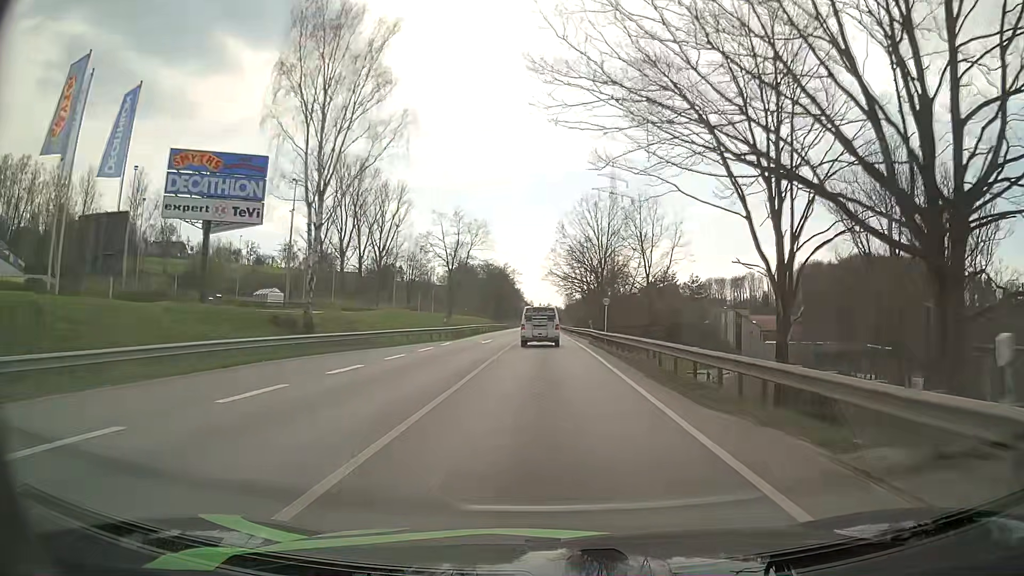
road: primary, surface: asphalt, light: Day
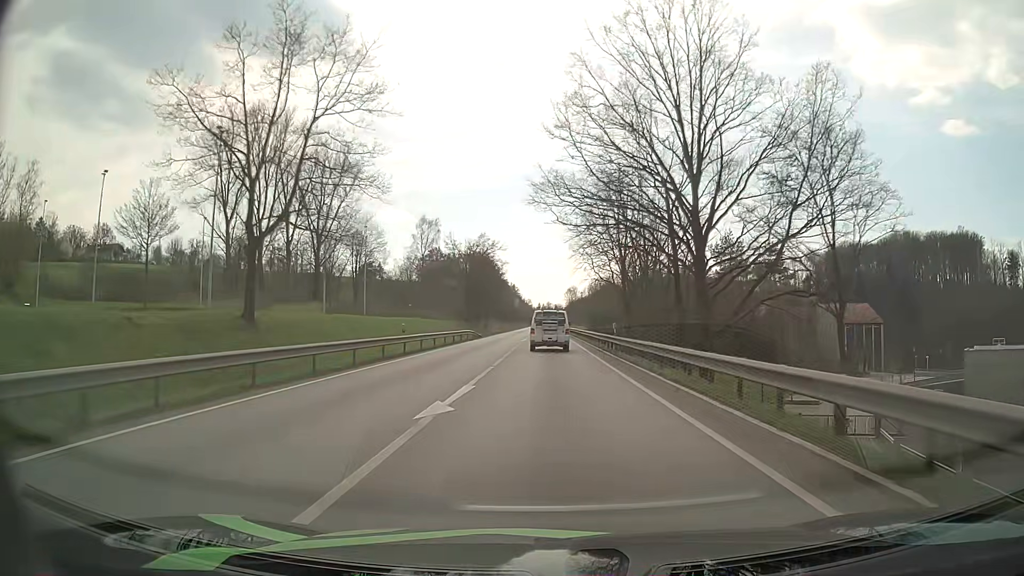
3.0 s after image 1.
(-0.2, +53.0) m; 0°
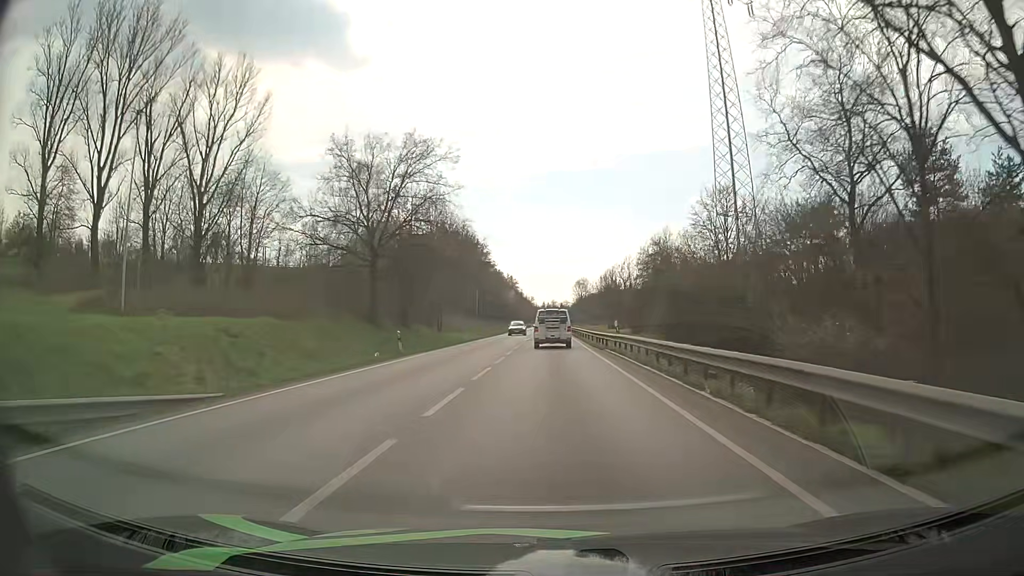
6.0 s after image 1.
(-0.2, +54.2) m; 0°
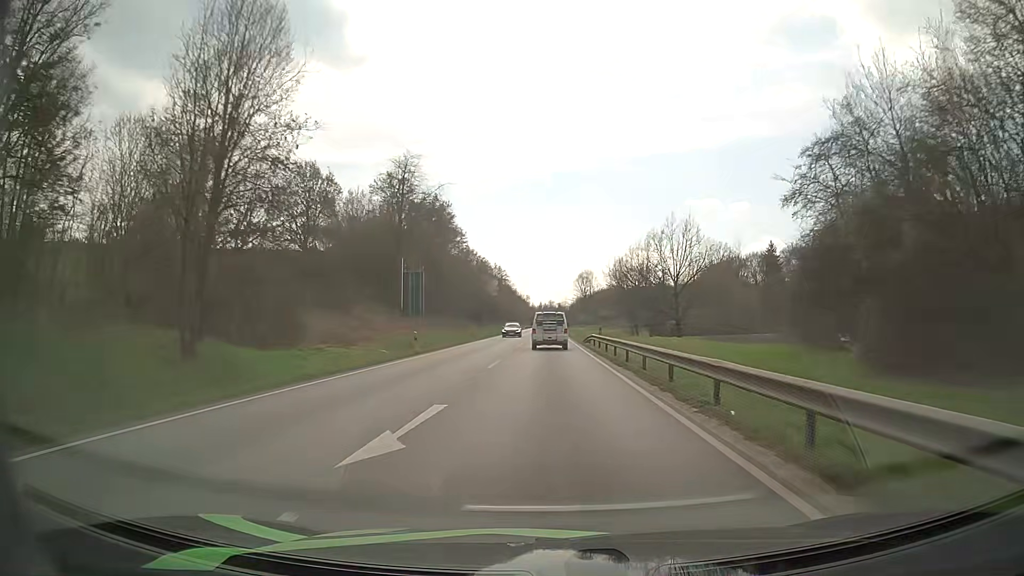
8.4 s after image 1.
(0.0, +45.2) m; 0°
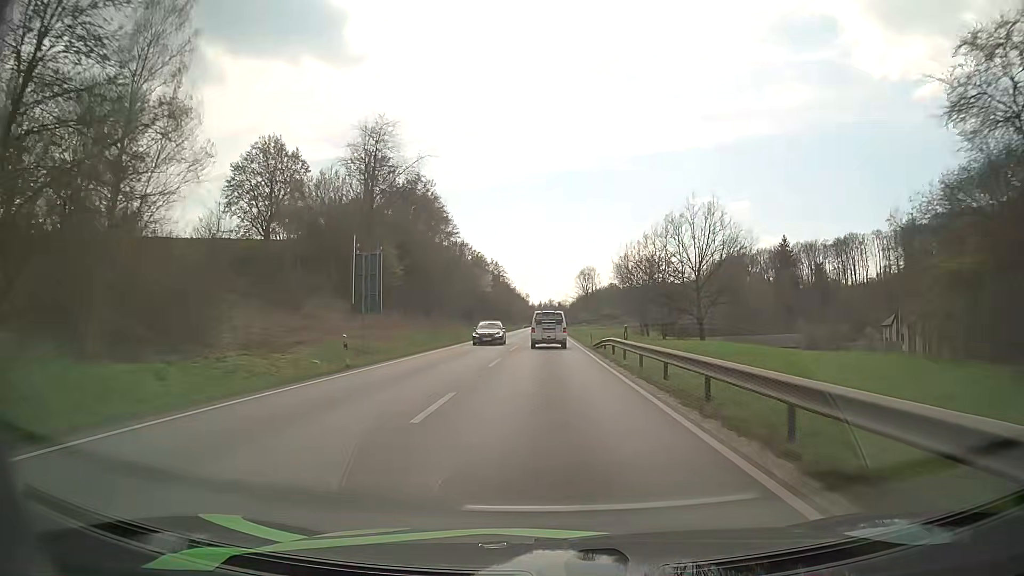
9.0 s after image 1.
(+0.1, +11.6) m; 0°
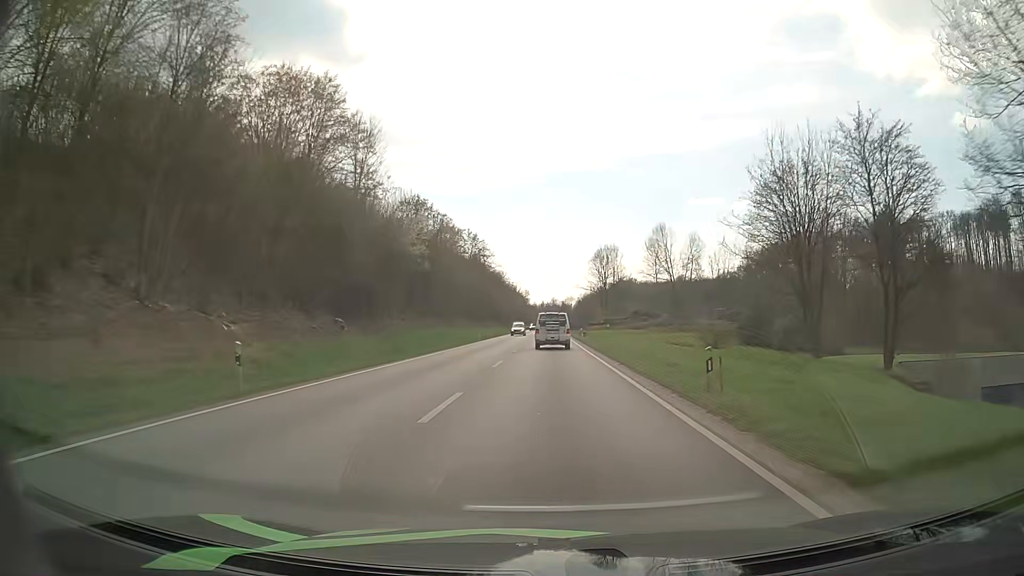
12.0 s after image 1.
(-0.1, +59.9) m; 0°
(0, +10) (0, +20) (0, +30) (0, +40) (0, +50) (0, +60) (0, +70) (0, +80) (0, +90) (0, +100) m
